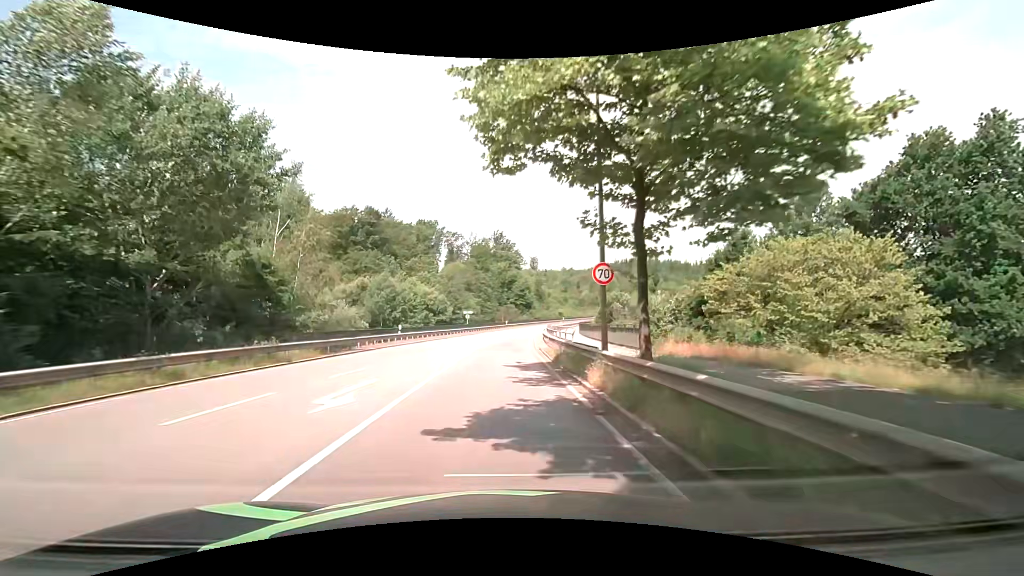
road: secondary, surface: asphalt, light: Day
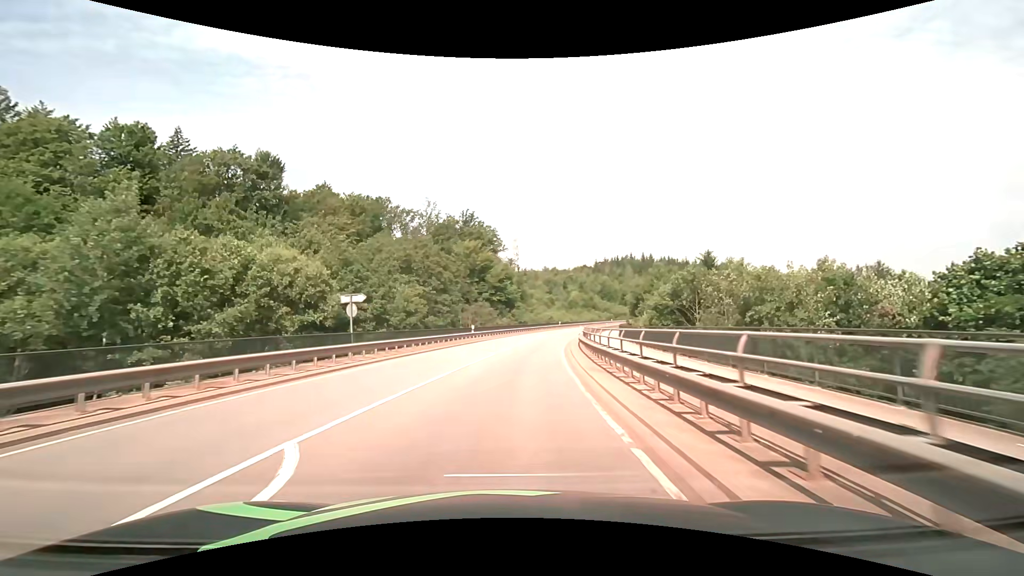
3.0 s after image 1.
(+0.8, +41.5) m; +3°
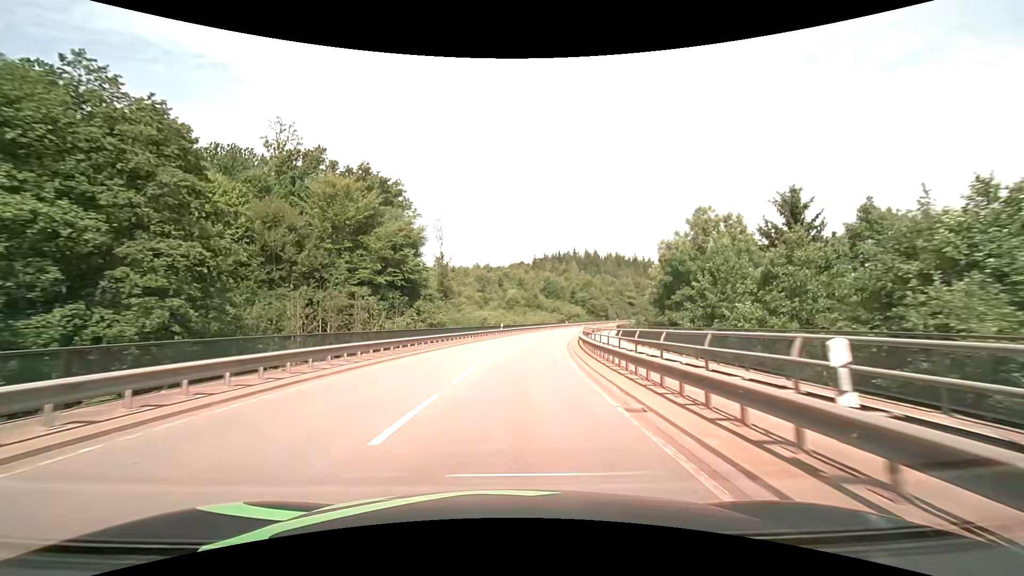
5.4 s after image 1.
(+2.5, +38.4) m; +8°
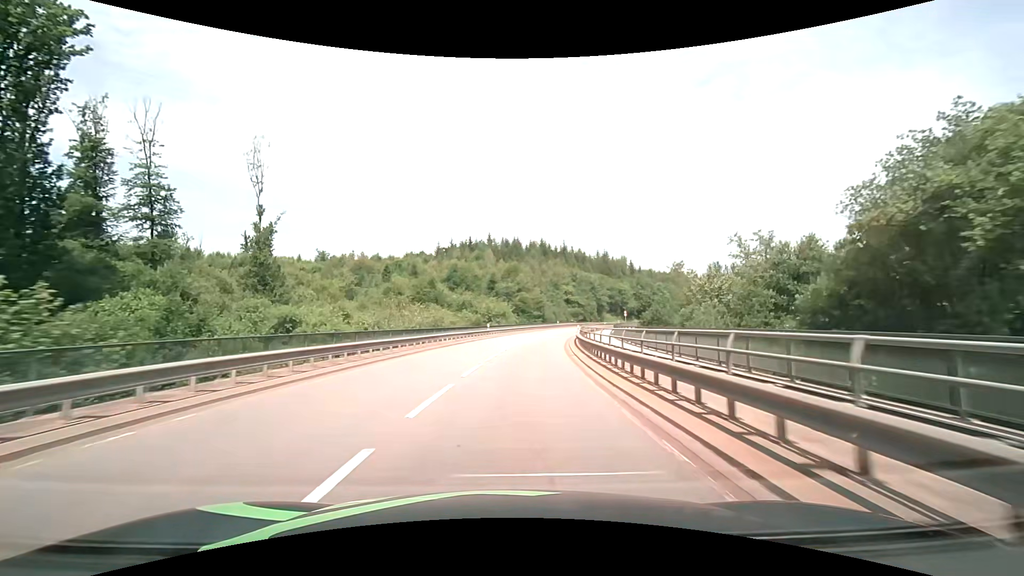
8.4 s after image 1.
(+4.7, +52.1) m; +10°
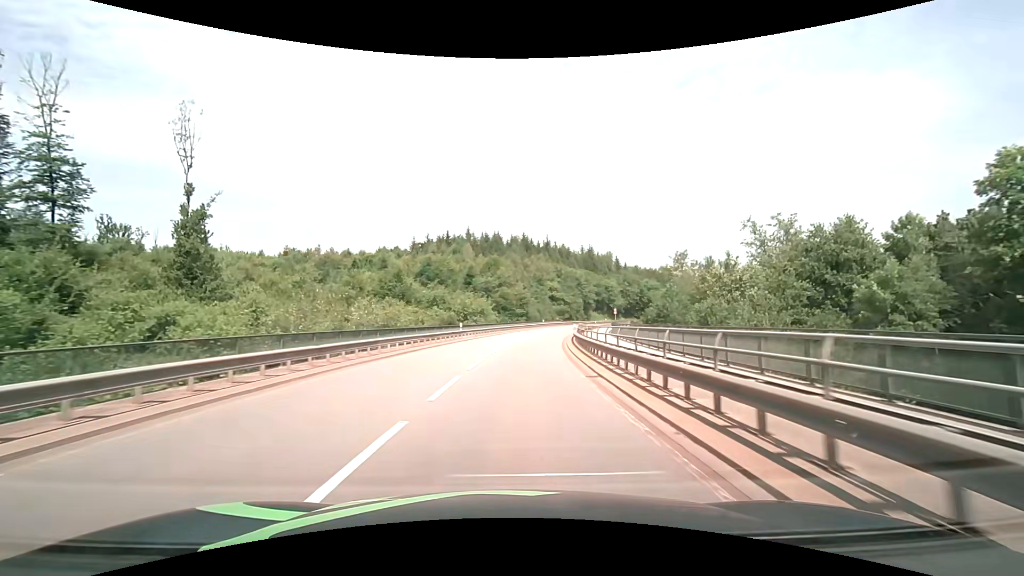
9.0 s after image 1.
(+0.2, +10.4) m; +3°
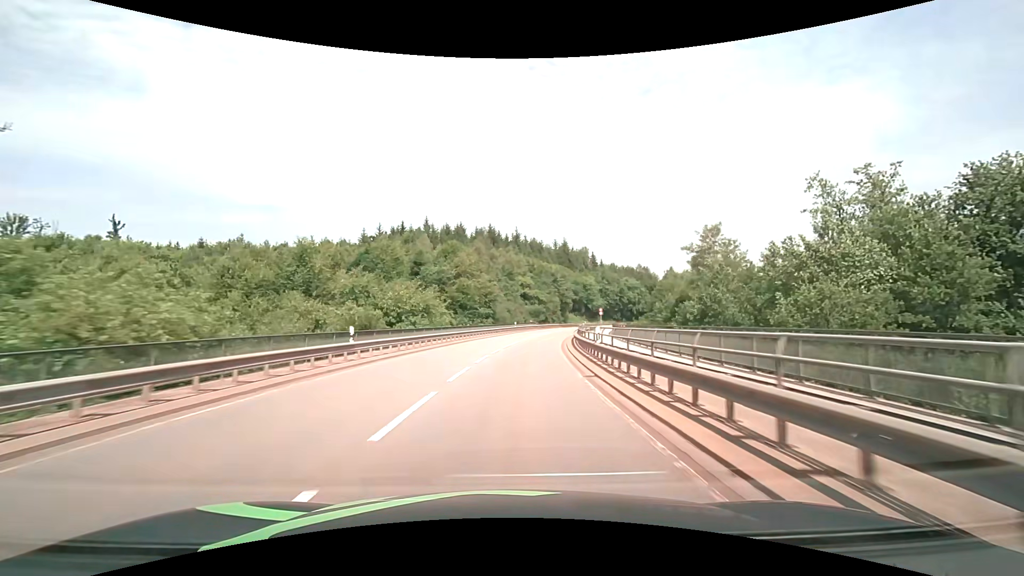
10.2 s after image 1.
(+0.6, +20.8) m; +3°
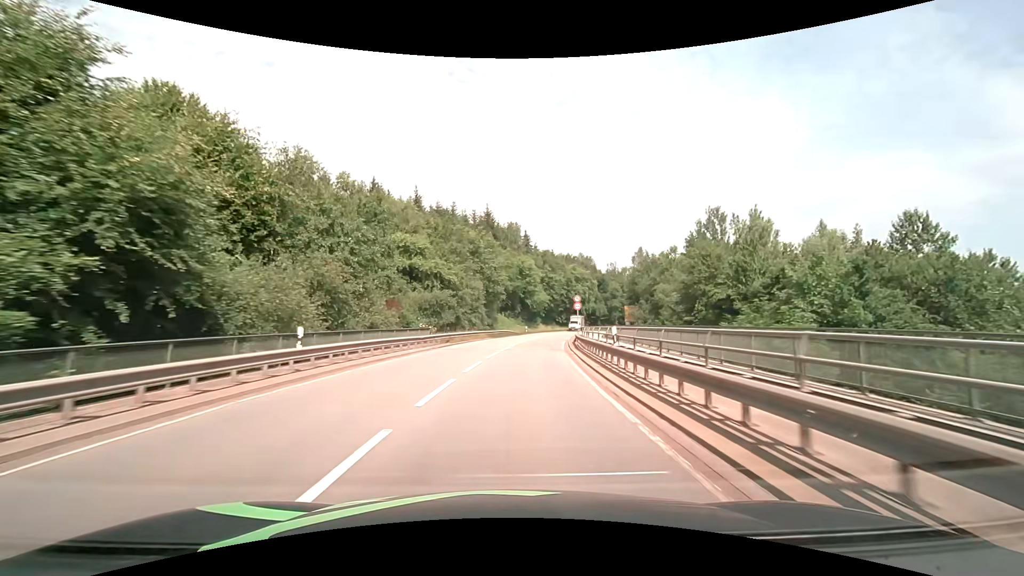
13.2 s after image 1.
(+4.2, +51.3) m; +10°
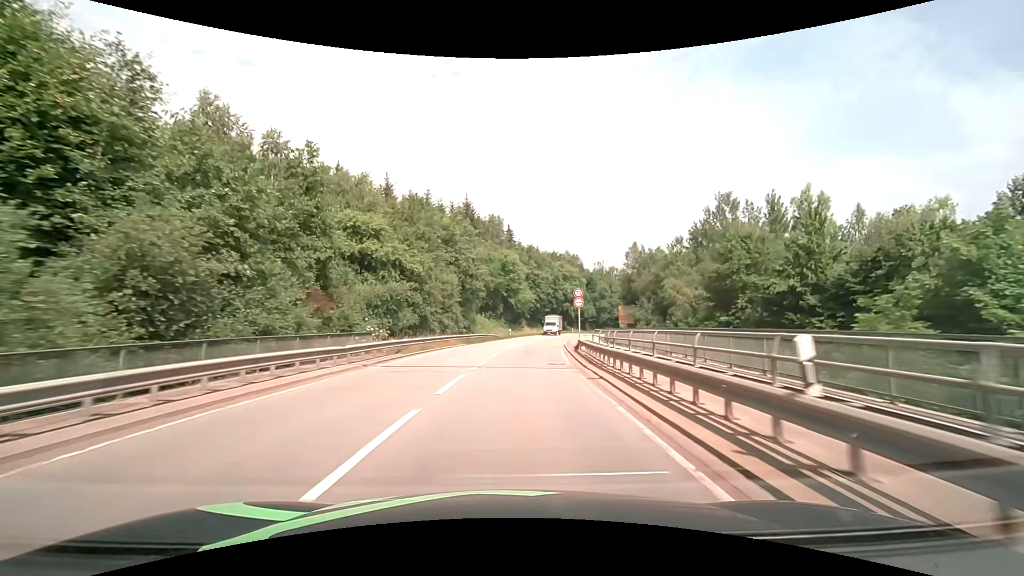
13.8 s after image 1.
(+0.2, +10.2) m; +2°
(0, +10) (+1, +20) (+2, +30) (+3, +40) (+4, +50) (+6, +60) (+8, +69) (+11, +79) (+14, +89) (+17, +98) m
